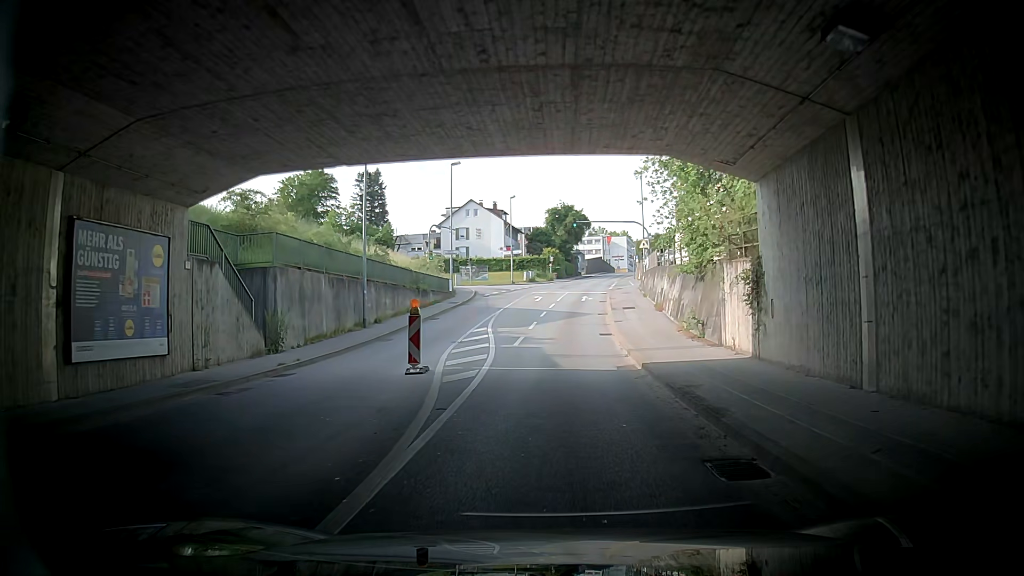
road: tertiary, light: Day
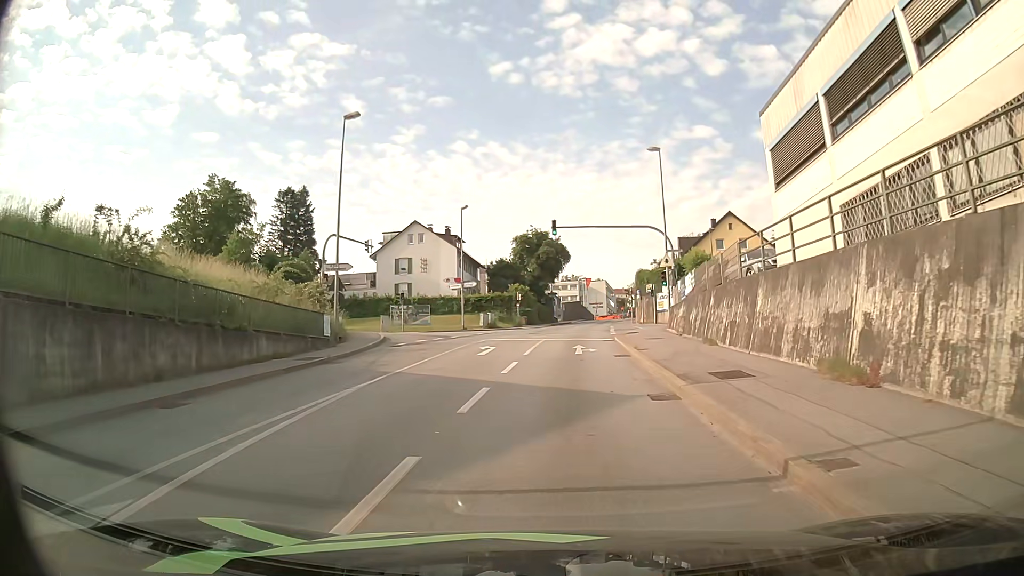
(+1.0, +23.7) m; -1°
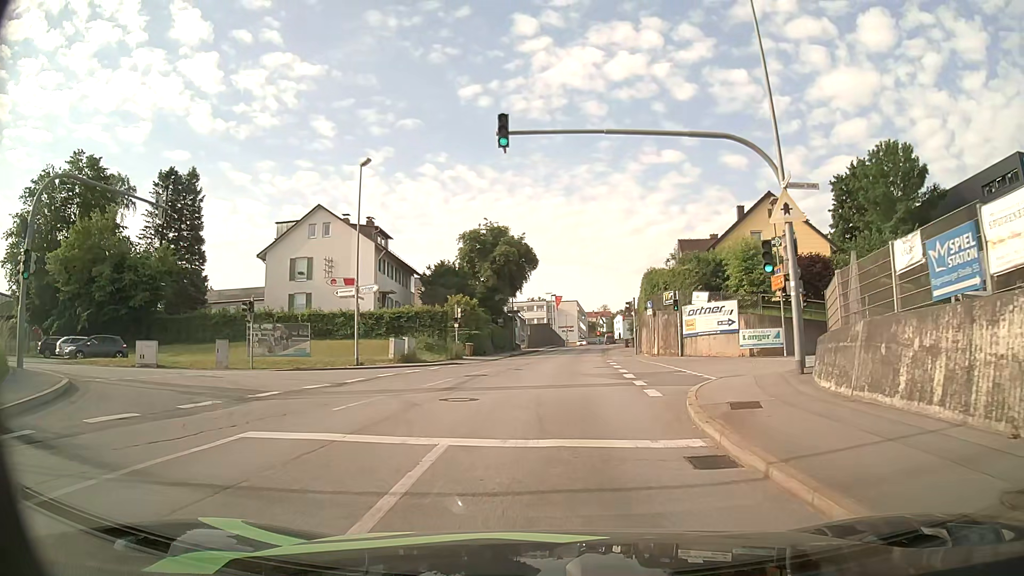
(+0.4, +23.2) m; +3°
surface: asphalt
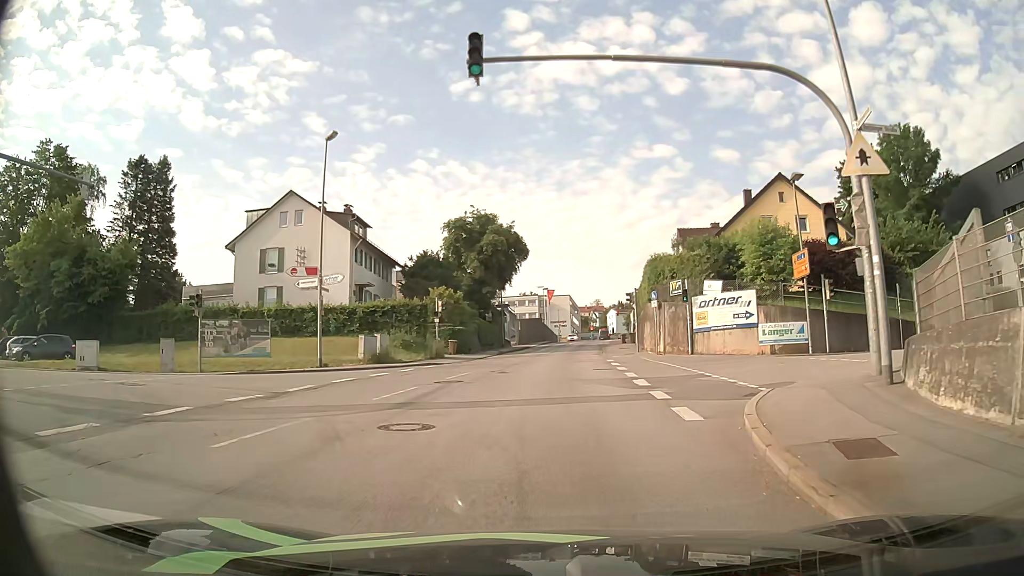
(0.0, +4.4) m; 0°
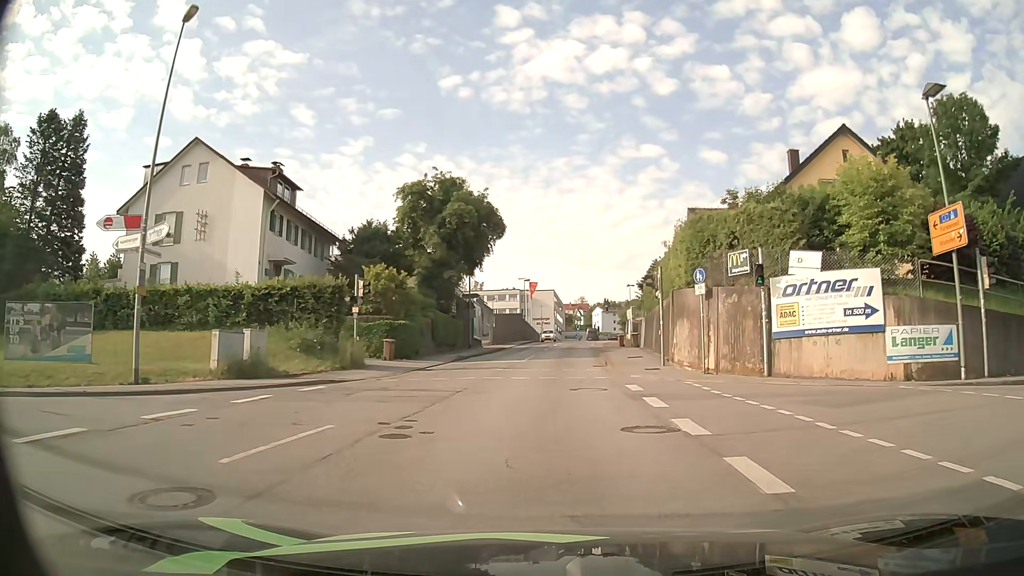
(+0.1, +12.9) m; +2°
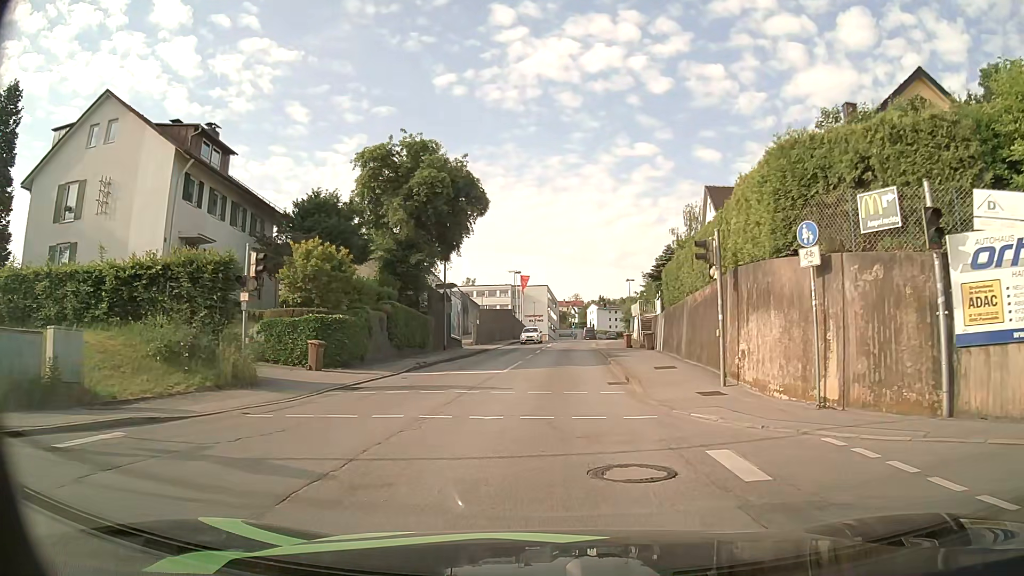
(-0.1, +8.9) m; 0°
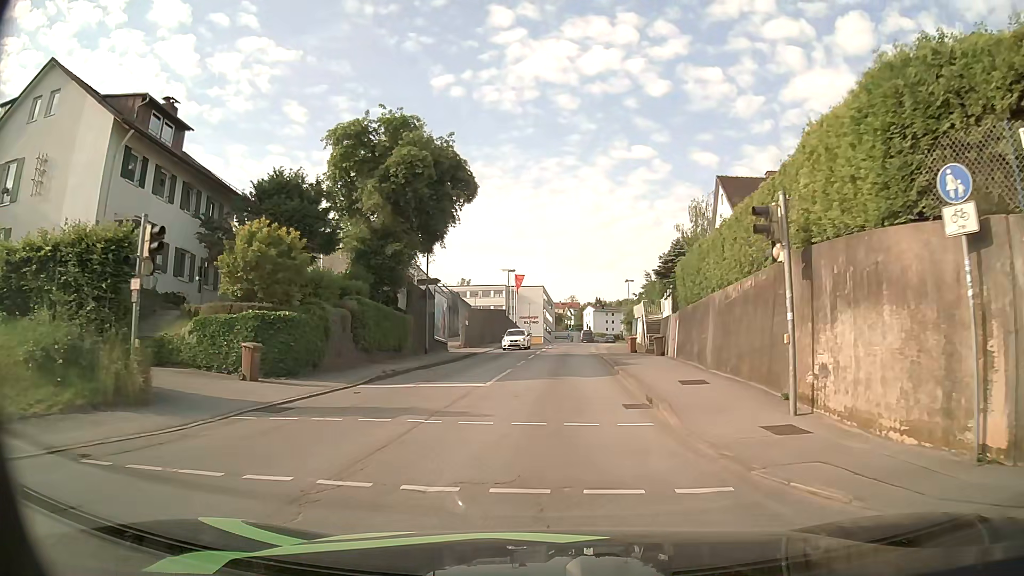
(0.0, +4.6) m; 0°
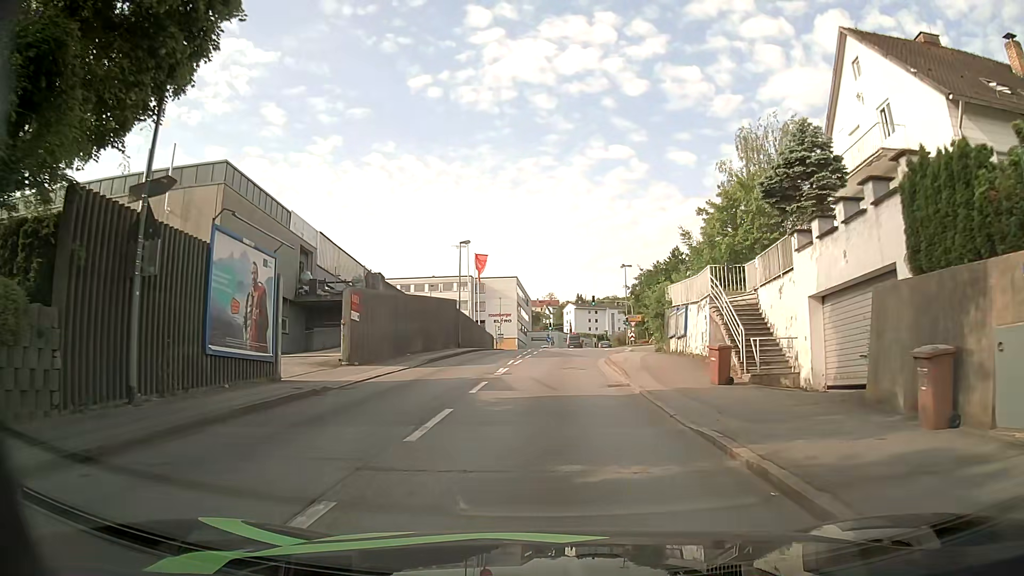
(+0.5, +24.6) m; +2°
